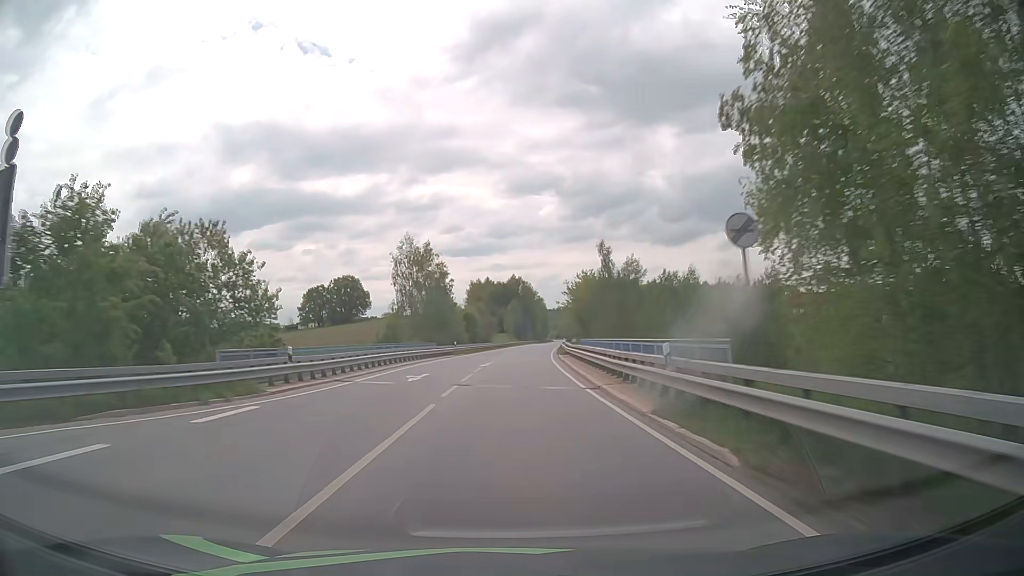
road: primary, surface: asphalt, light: Day
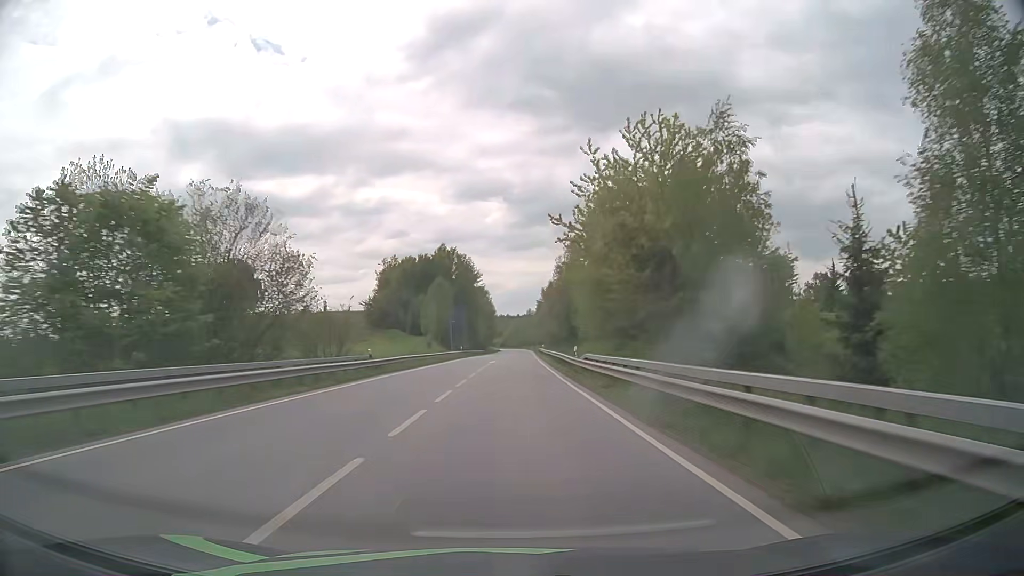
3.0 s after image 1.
(+3.8, +78.6) m; +5°
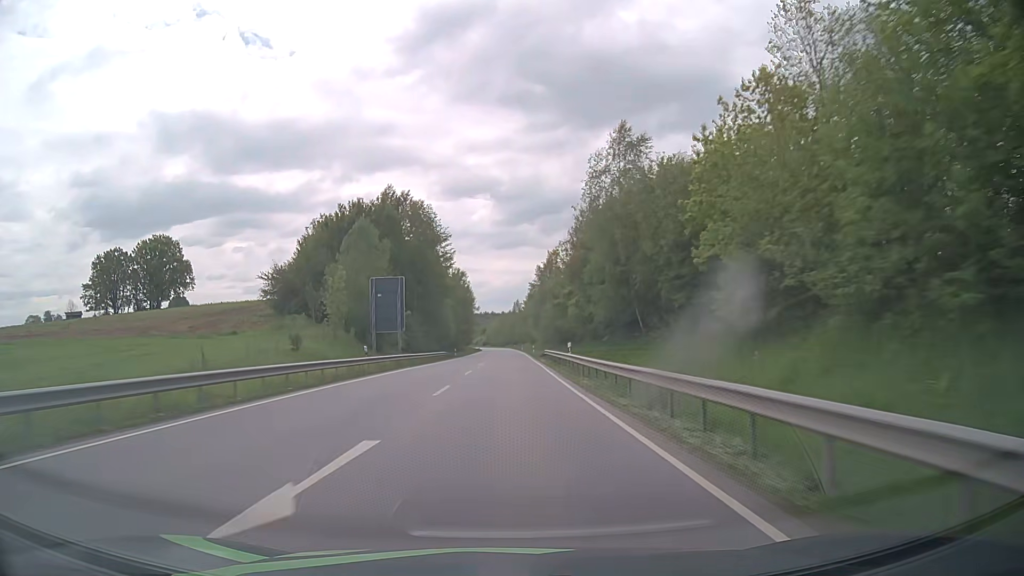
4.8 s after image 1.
(+0.9, +47.5) m; +2°
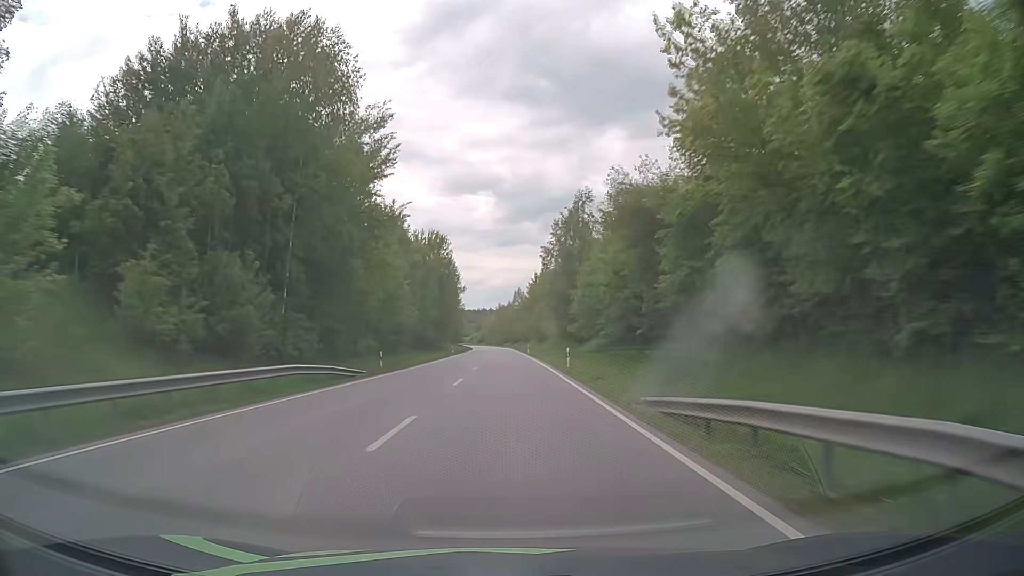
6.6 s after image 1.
(+0.2, +47.9) m; 0°
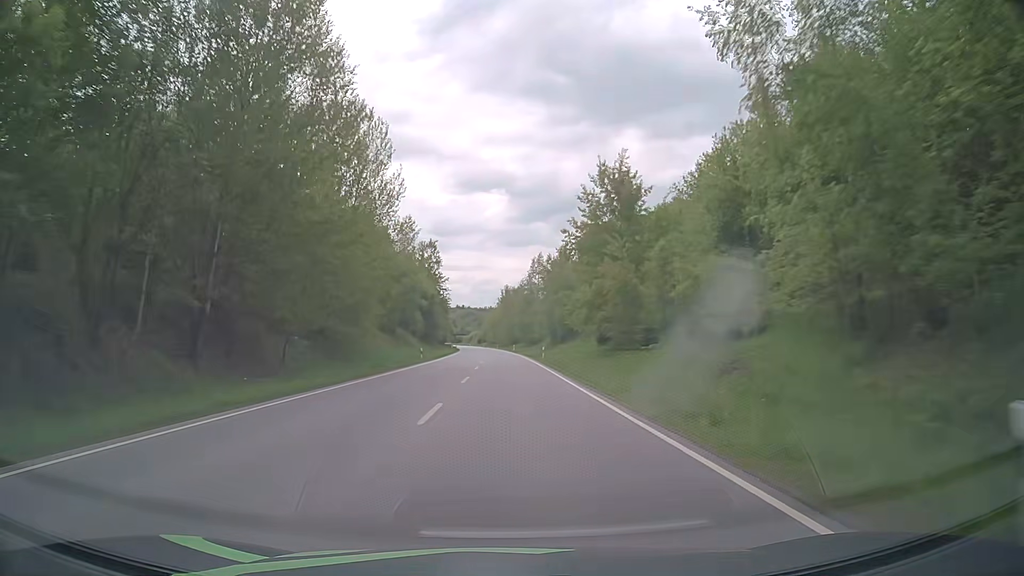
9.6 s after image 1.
(-0.3, +80.8) m; 0°
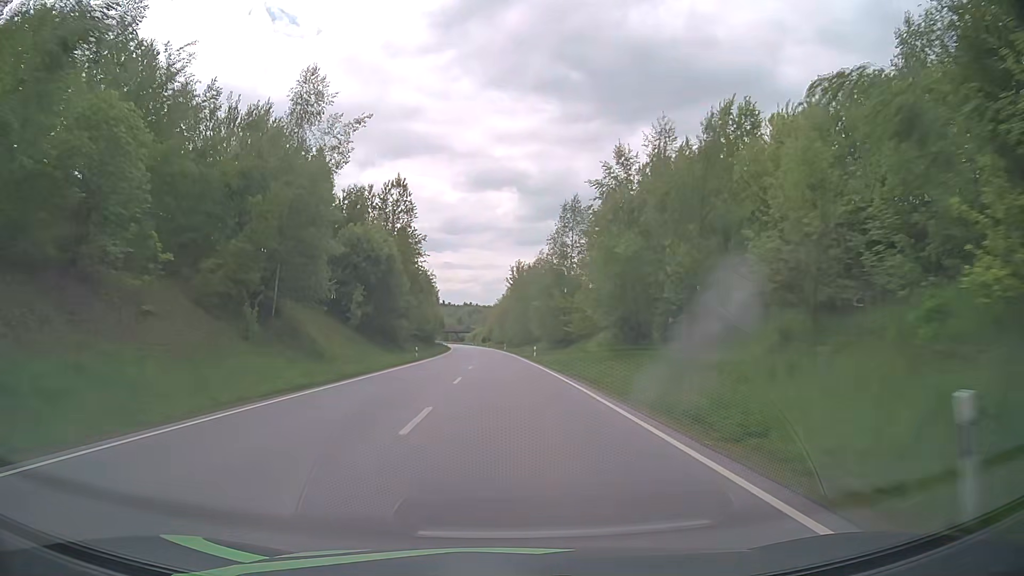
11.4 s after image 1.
(-0.4, +48.6) m; -1°
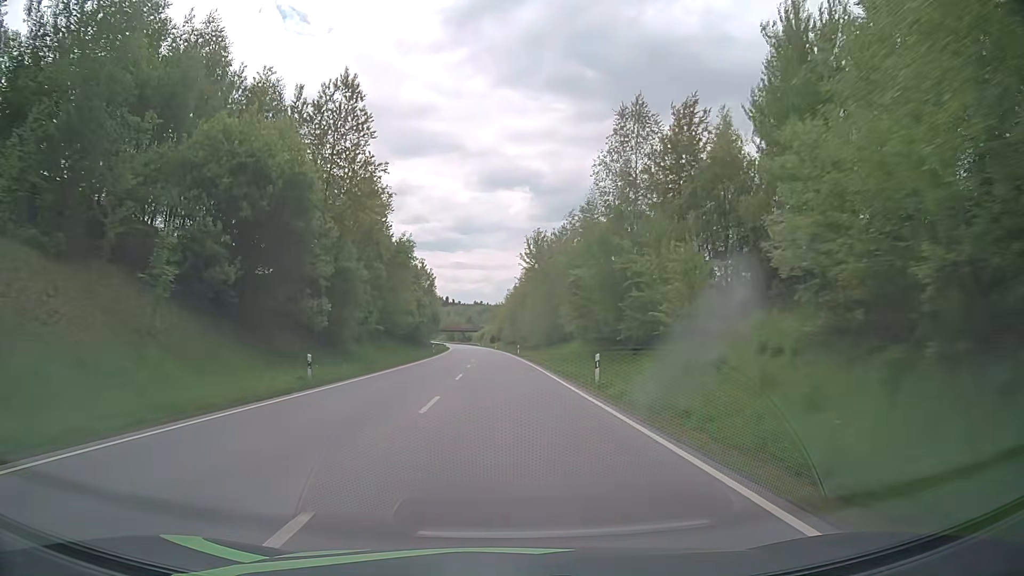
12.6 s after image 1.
(-0.1, +32.1) m; -1°
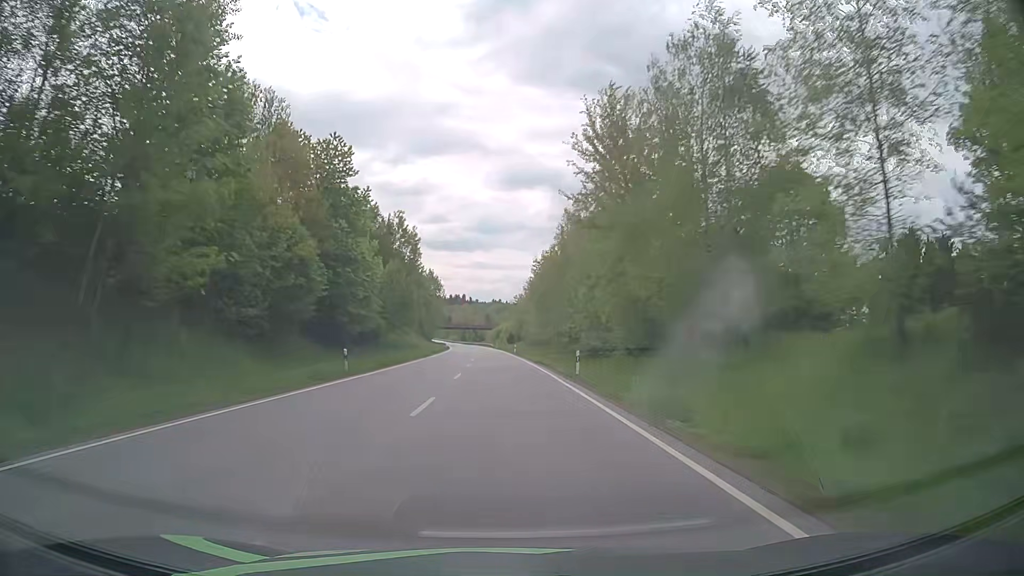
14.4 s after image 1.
(-0.8, +48.1) m; -1°
(0, +10) (0, +20) (0, +30) (-1, +40) (-1, +50) (-1, +60) (-2, +70) (-2, +80) (-3, +90) (-4, +100) m
